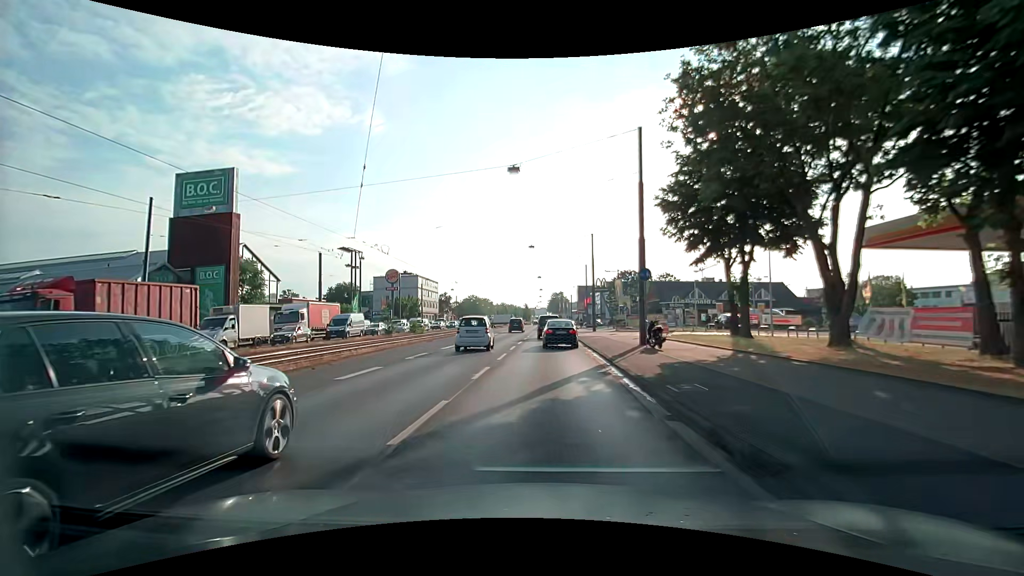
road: primary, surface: asphalt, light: Day
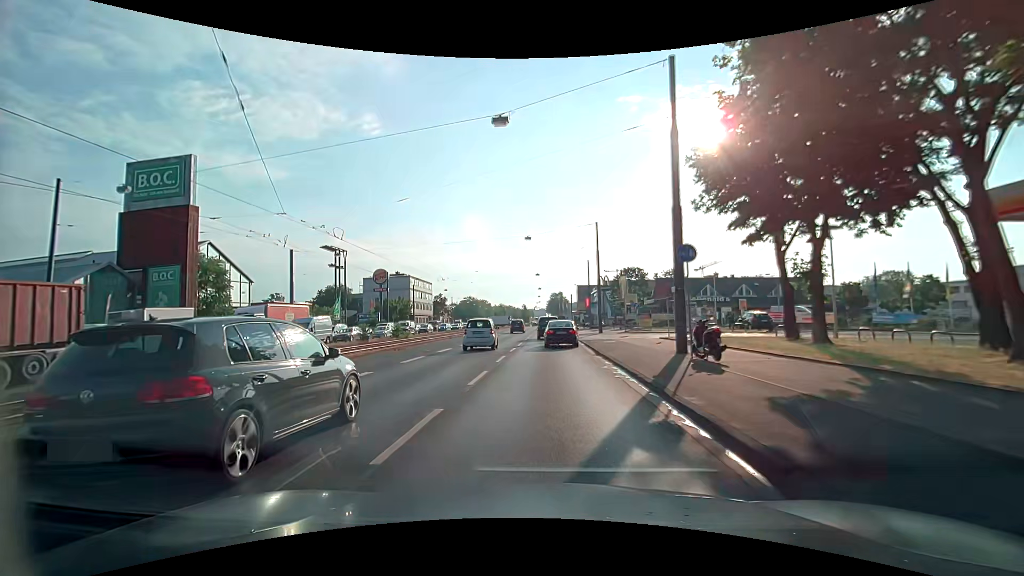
(0.0, +6.8) m; 0°
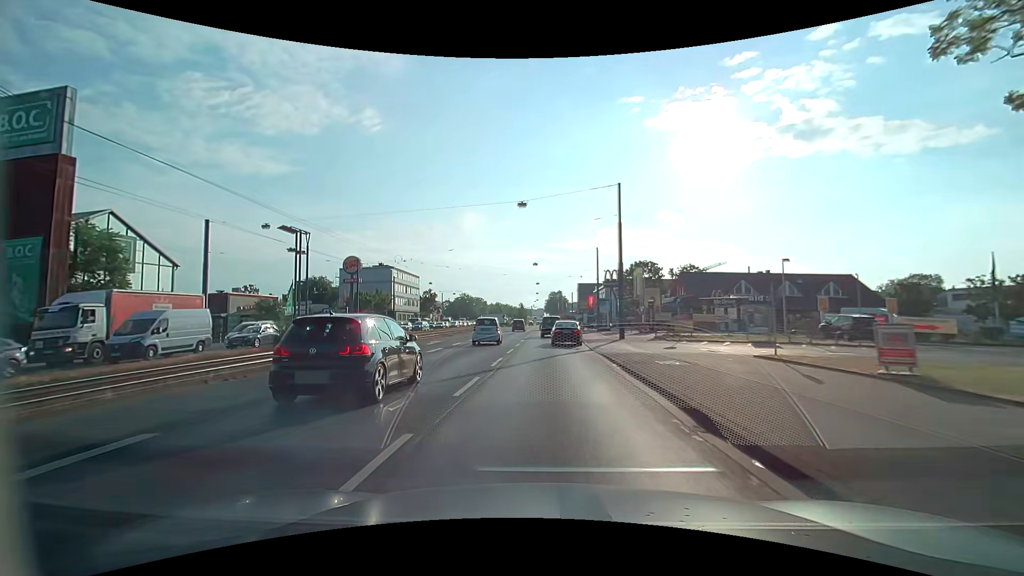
(-0.1, +14.0) m; 0°
(0, +10) (0, +20) (0, +30) (0, +40) (+1, +50) (+1, +60) (+1, +70) (+1, +80) (+1, +90) (+1, +100) m
